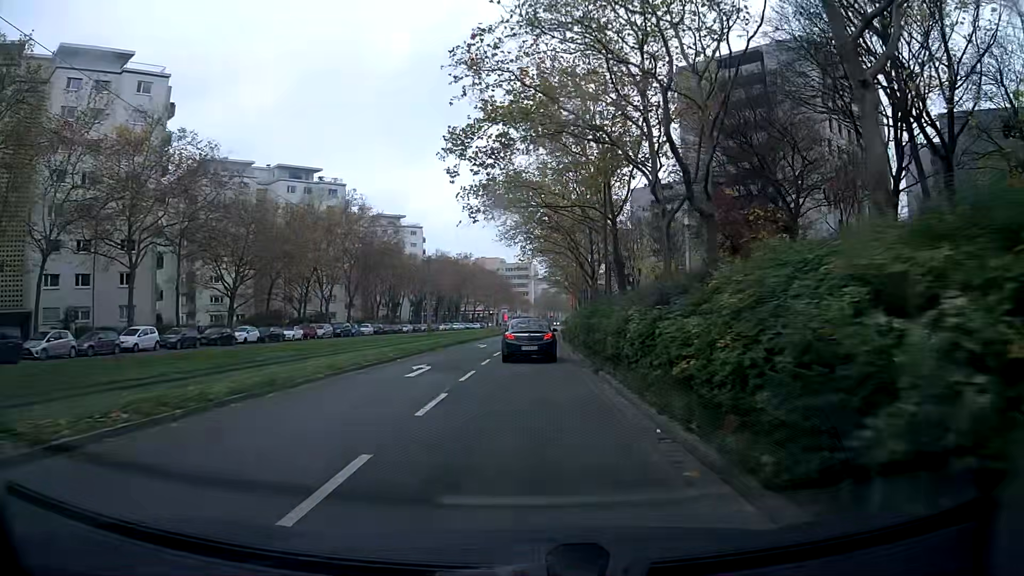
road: tertiary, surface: asphalt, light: Day
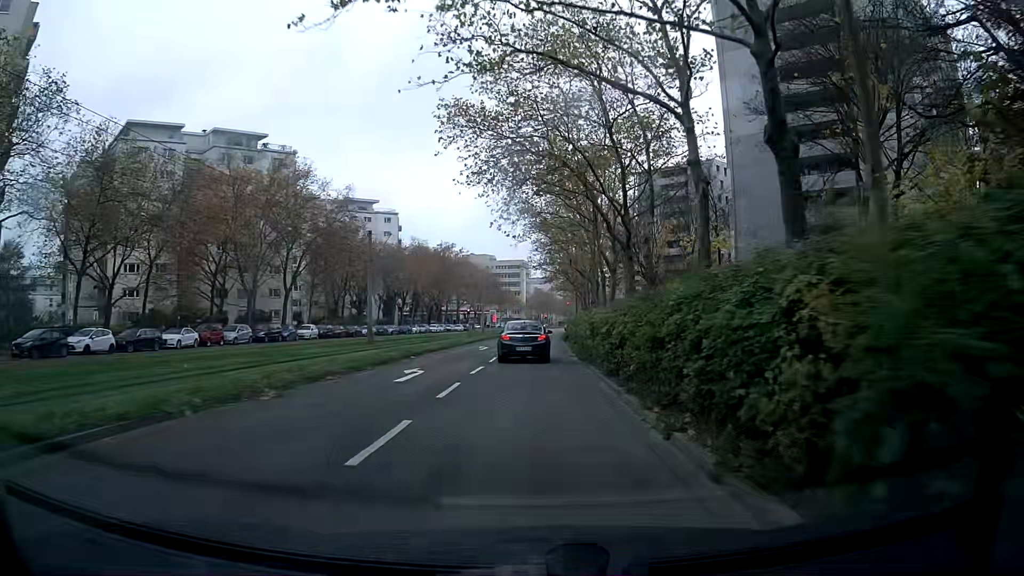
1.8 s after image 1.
(+0.2, +21.3) m; +1°
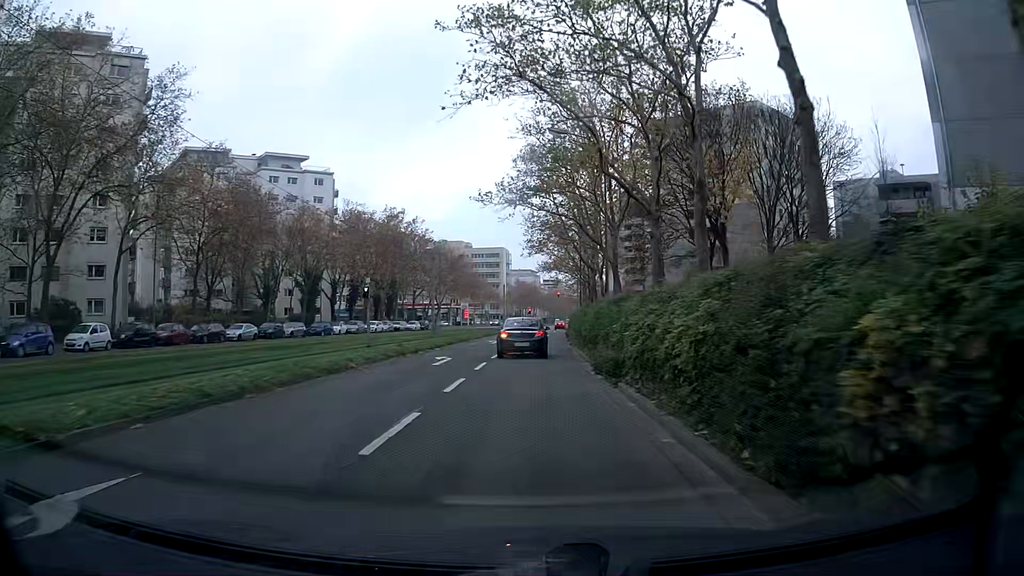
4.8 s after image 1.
(+0.5, +35.6) m; +1°
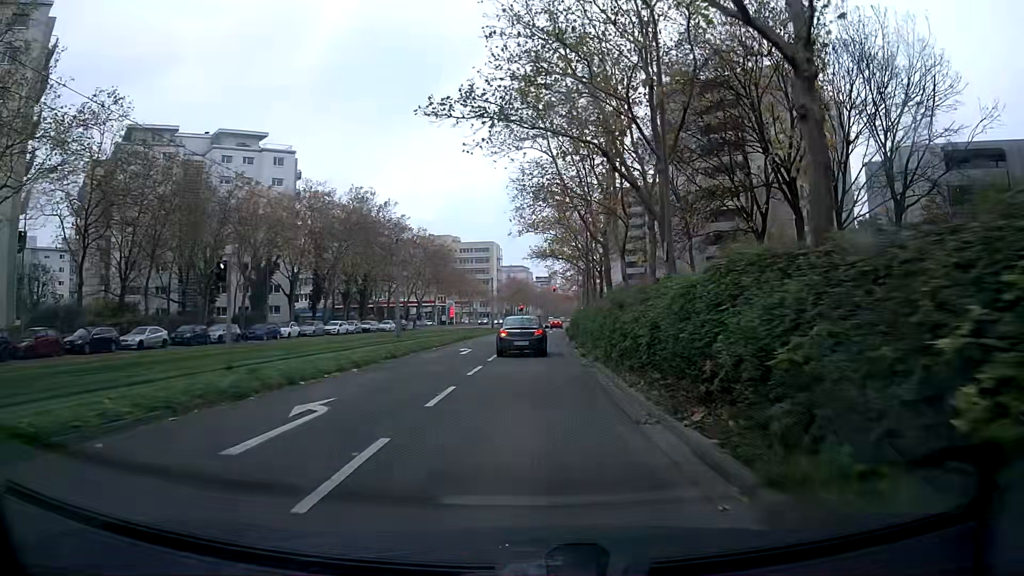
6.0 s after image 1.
(+0.1, +13.9) m; +1°
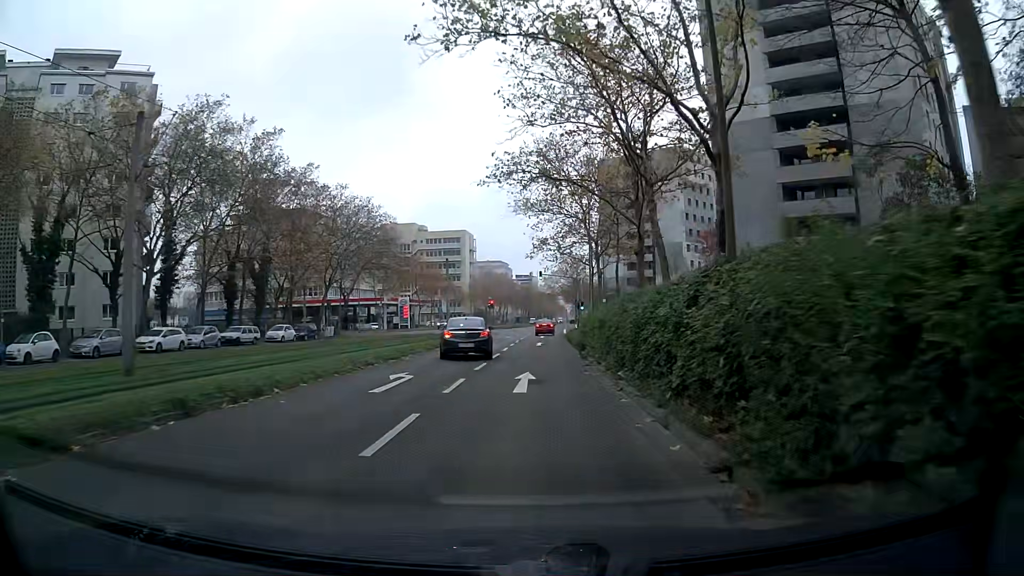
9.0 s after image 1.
(+0.4, +33.8) m; +2°
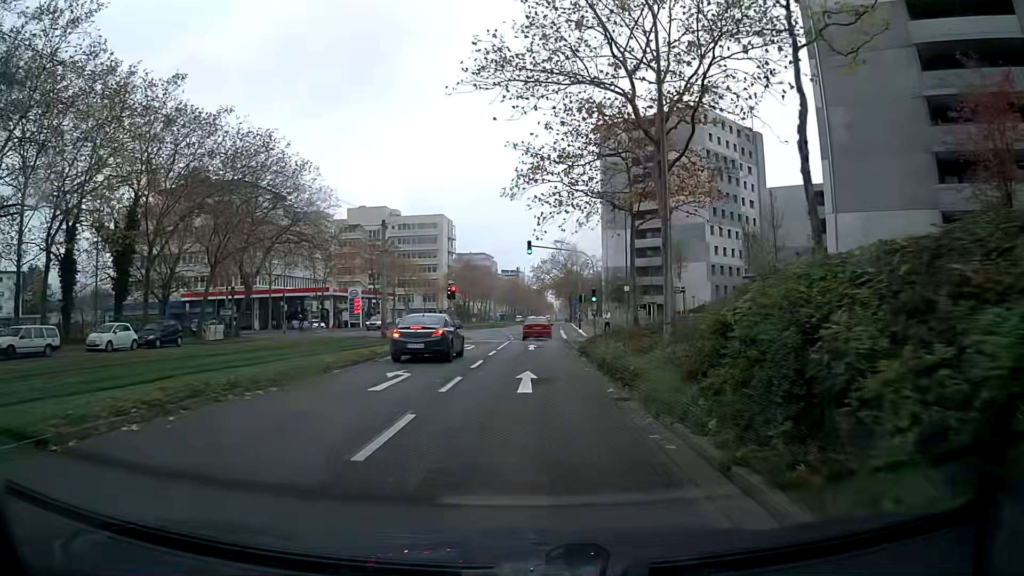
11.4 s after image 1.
(+0.2, +24.0) m; +1°
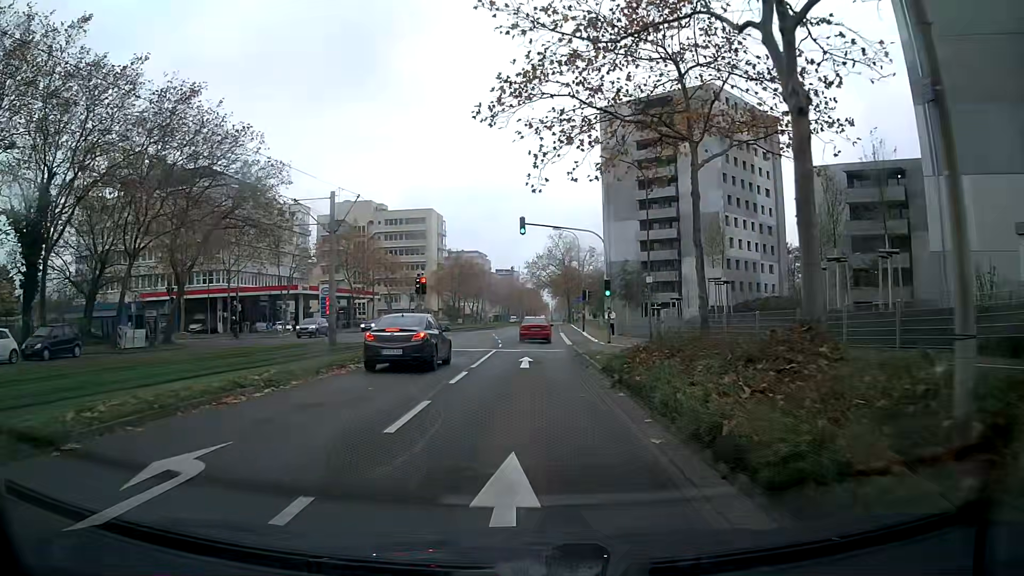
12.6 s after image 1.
(0.0, +10.3) m; 0°
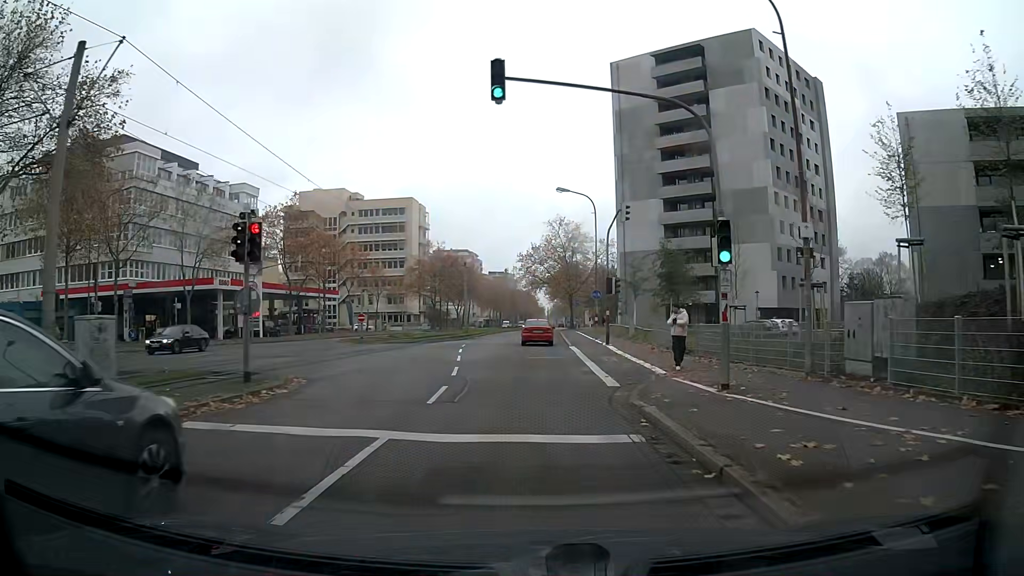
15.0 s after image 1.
(+0.1, +20.8) m; 0°
(0, +10) (0, +20) (0, +30) (0, +40) (+1, +50) (+1, +60) (+1, +70) (+2, +80) (+2, +90) (+3, +100) m
